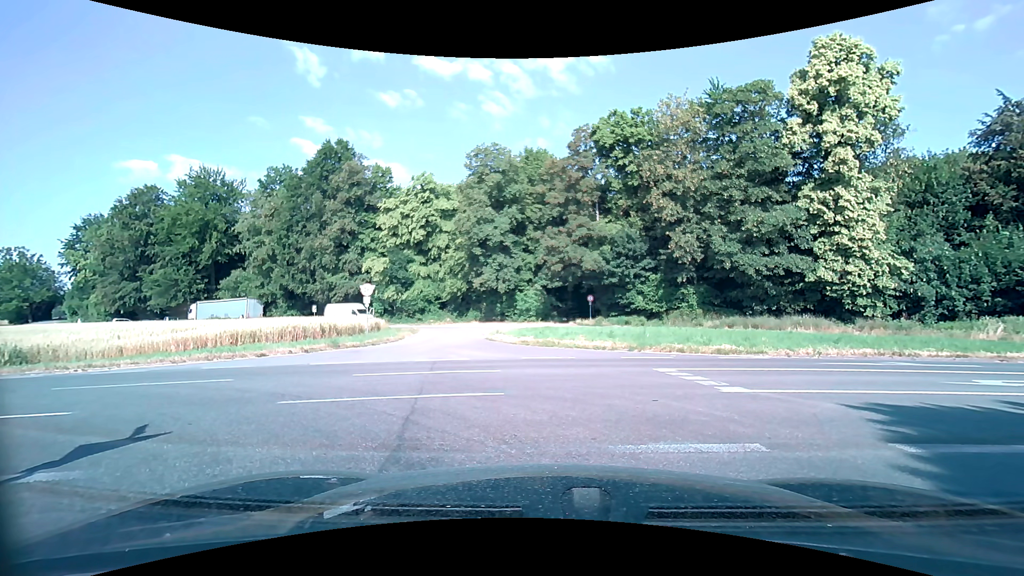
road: unclassified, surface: asphalt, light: Day
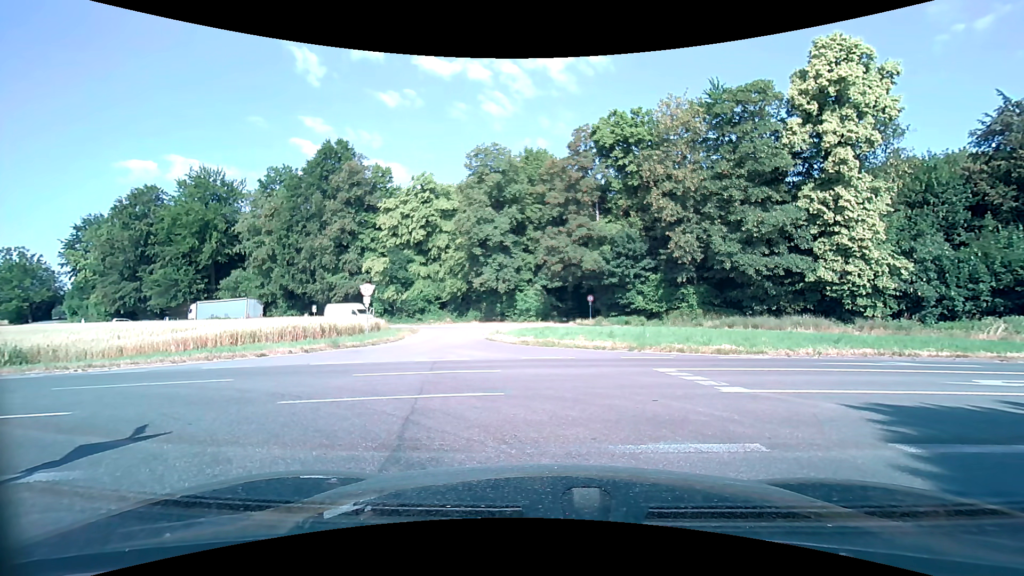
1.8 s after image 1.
(0.0, 0.0) m; 0°
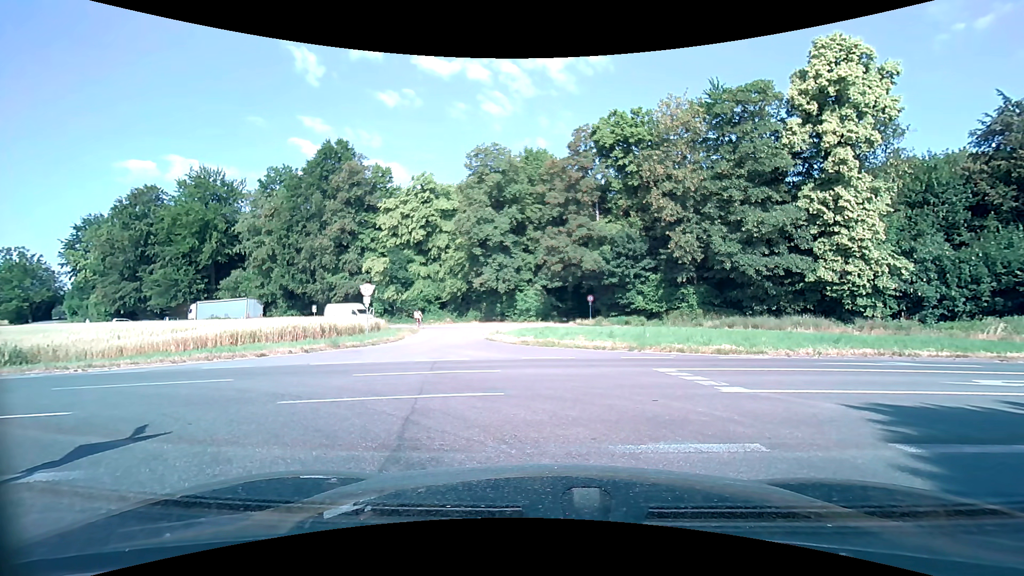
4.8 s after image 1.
(0.0, 0.0) m; 0°
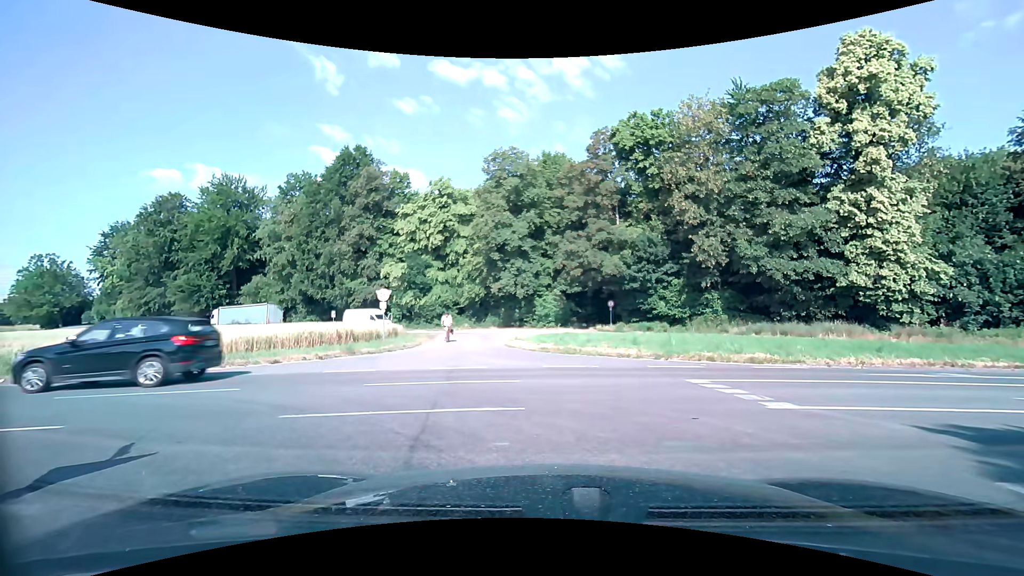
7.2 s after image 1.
(0.0, +0.8) m; -4°
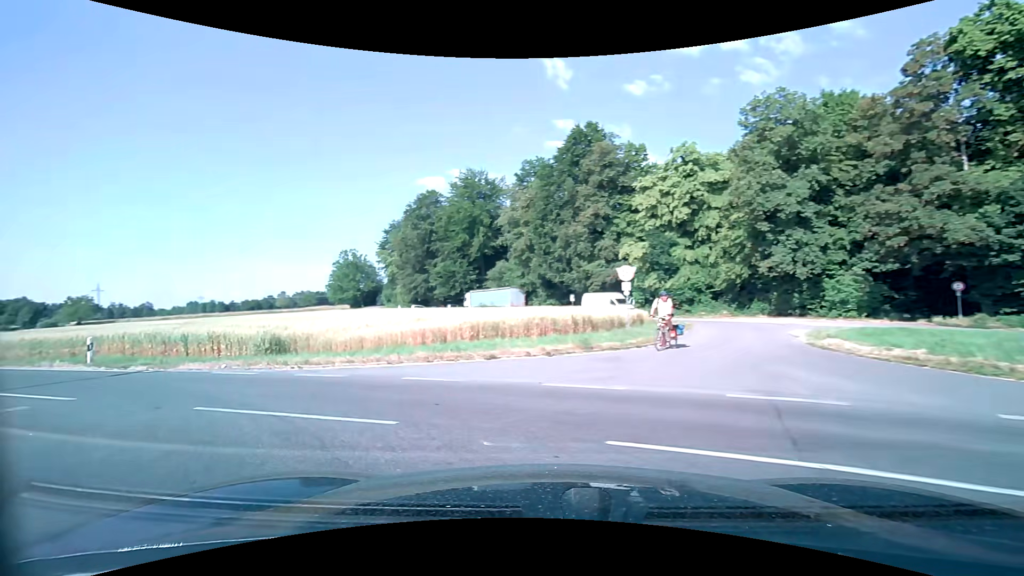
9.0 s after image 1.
(-1.2, +6.0) m; -27°
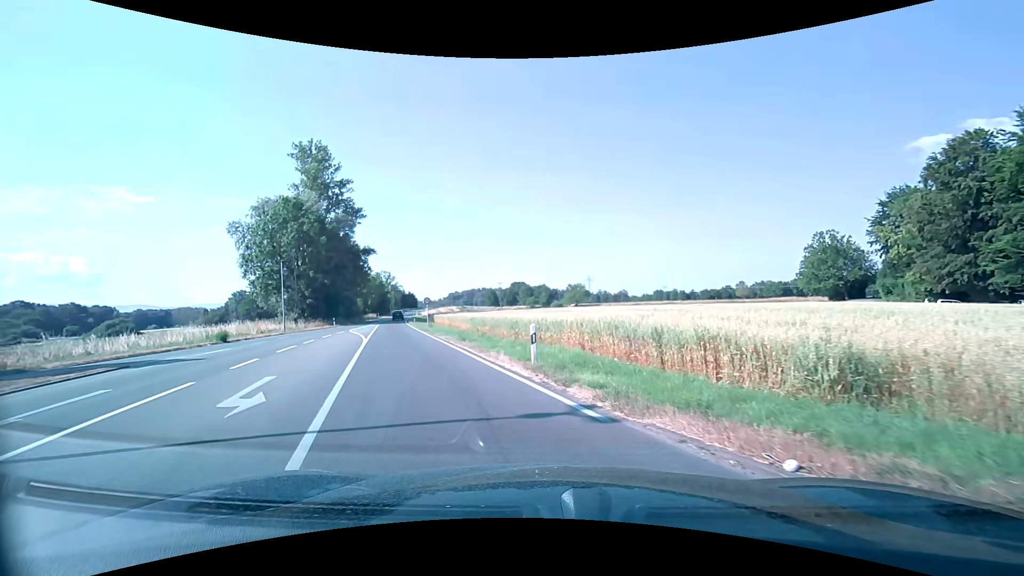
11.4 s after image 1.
(-5.4, +9.5) m; -49°
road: secondary
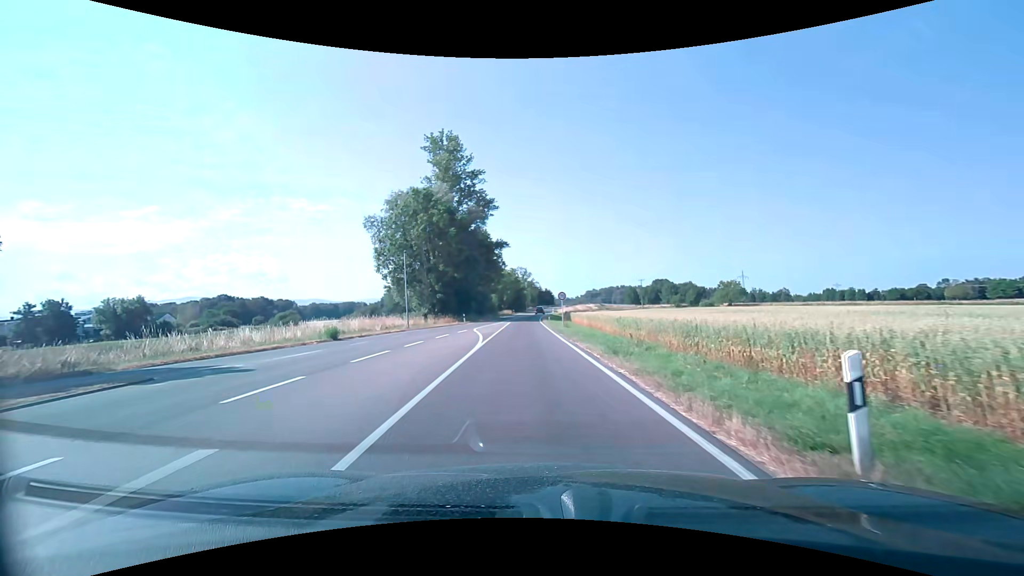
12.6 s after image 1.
(-1.0, +7.5) m; -16°
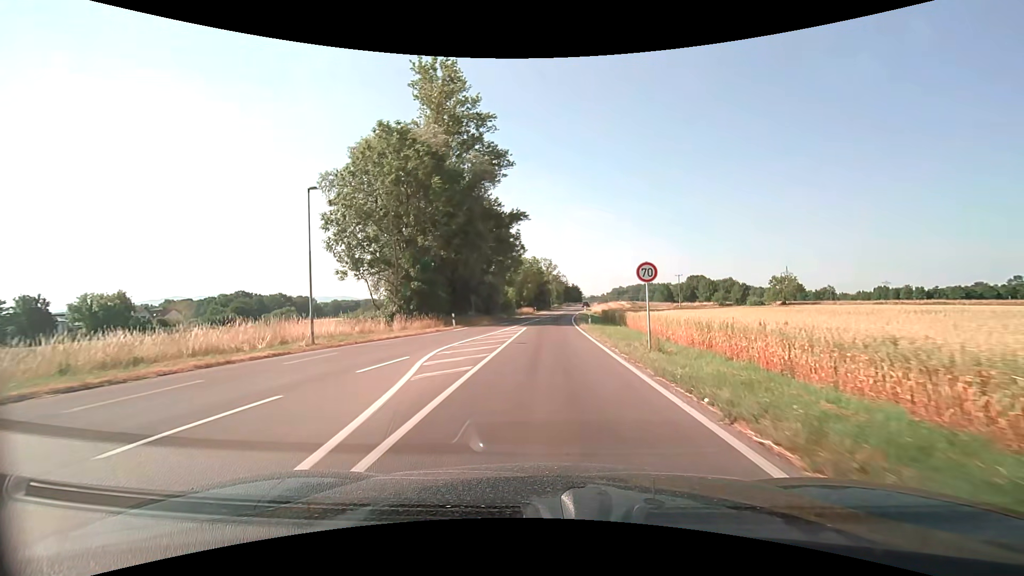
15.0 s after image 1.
(-0.5, +22.0) m; -2°
(0, +10) (0, +20) (+1, +30) (+1, +40) (+1, +50) (+2, +60) (+3, +70) (+4, +80) (+5, +90) (+6, +100) m
